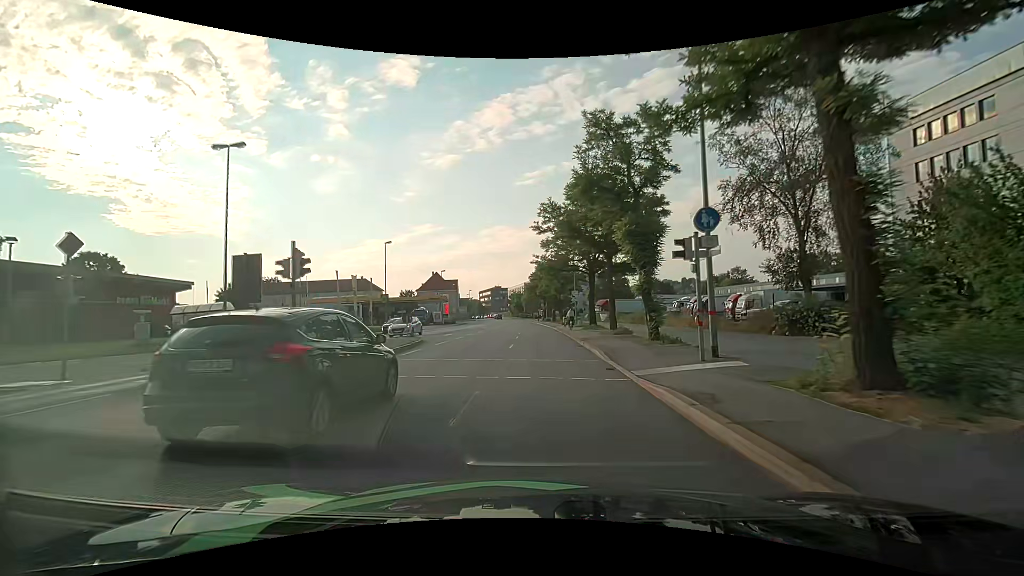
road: primary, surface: asphalt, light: Day
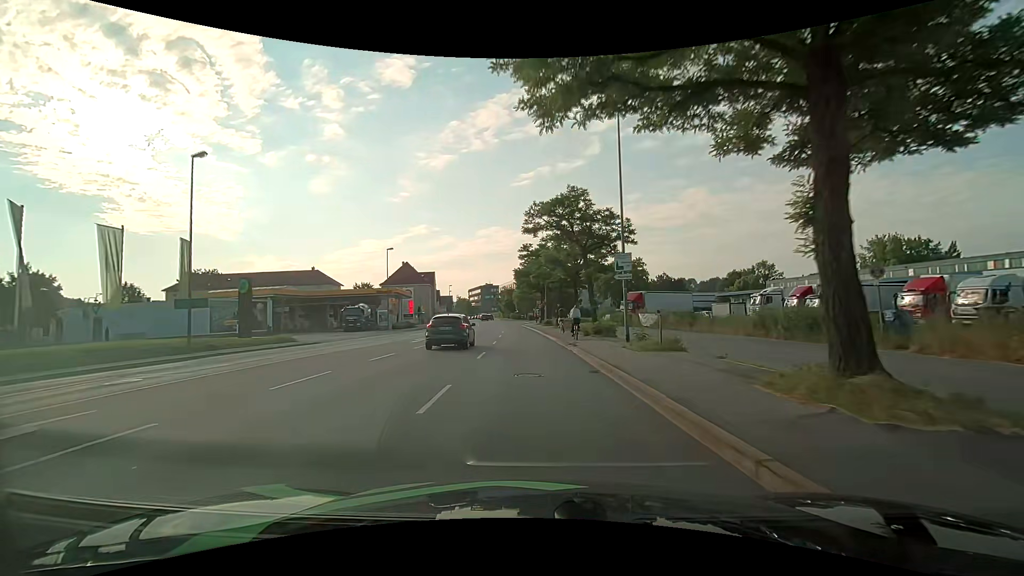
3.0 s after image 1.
(+0.2, +31.9) m; +1°
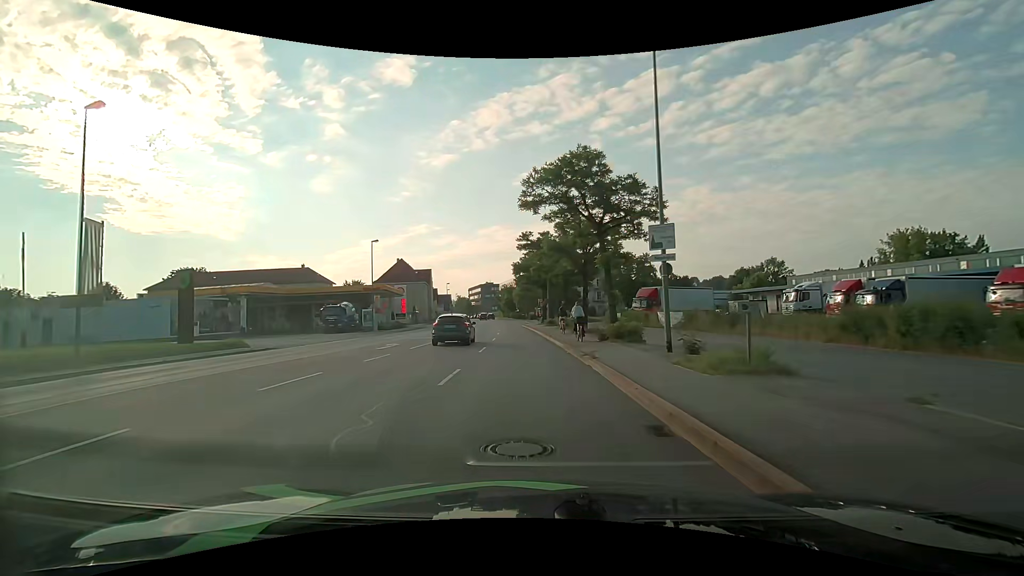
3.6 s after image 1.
(0.0, +6.3) m; -1°
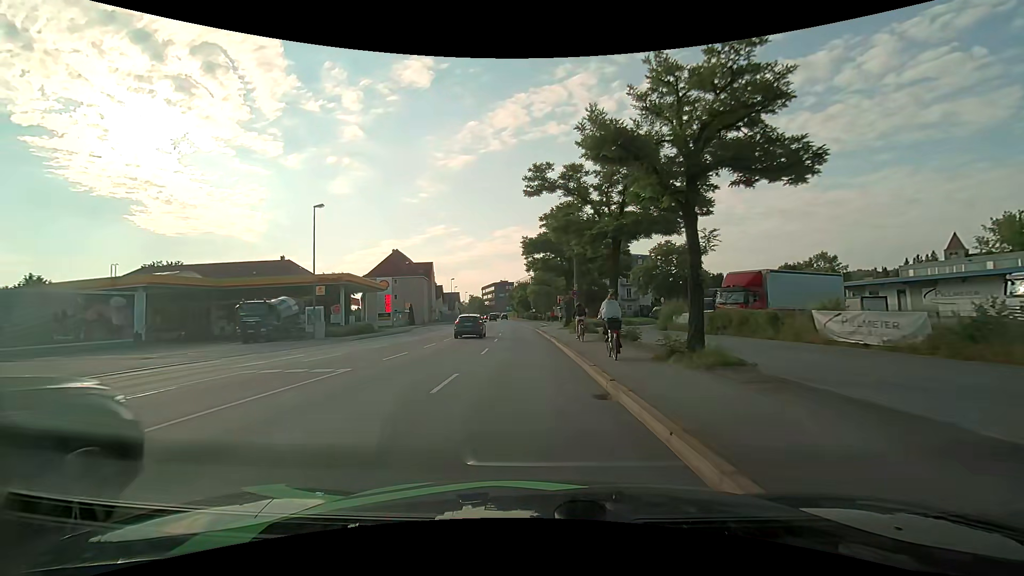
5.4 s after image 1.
(0.0, +18.9) m; -1°
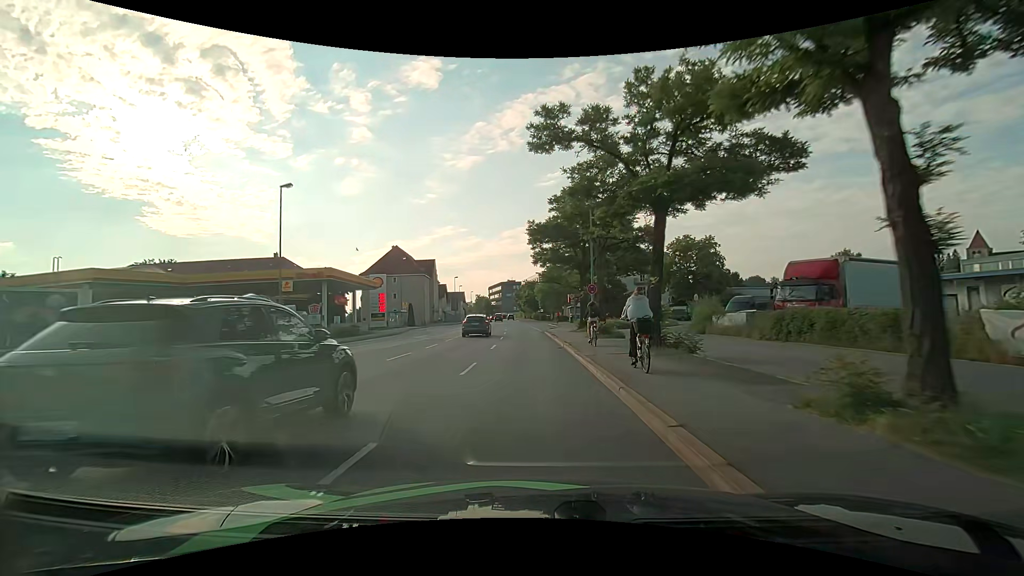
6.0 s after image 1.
(0.0, +6.4) m; -1°
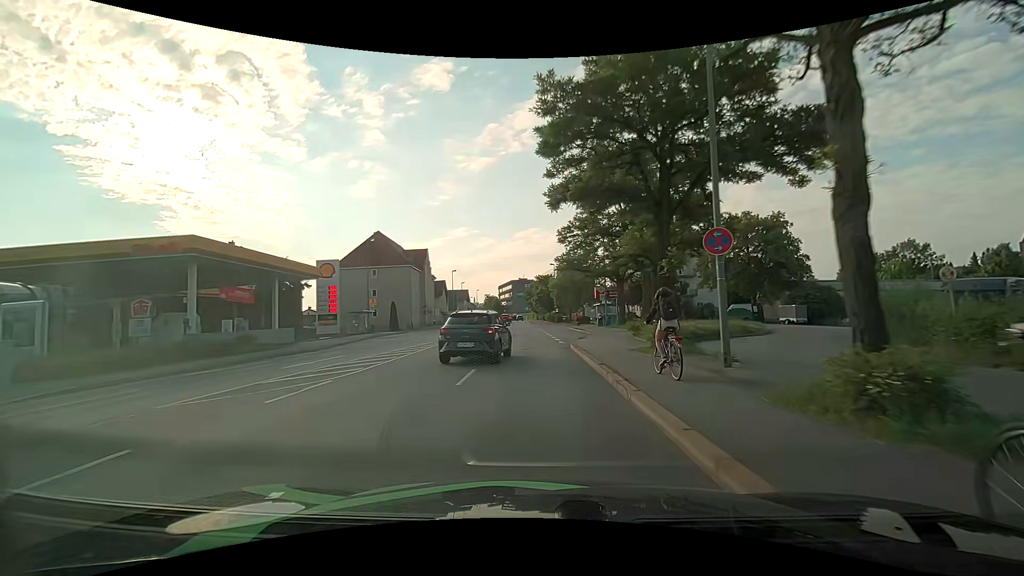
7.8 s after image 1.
(-0.3, +19.4) m; -2°
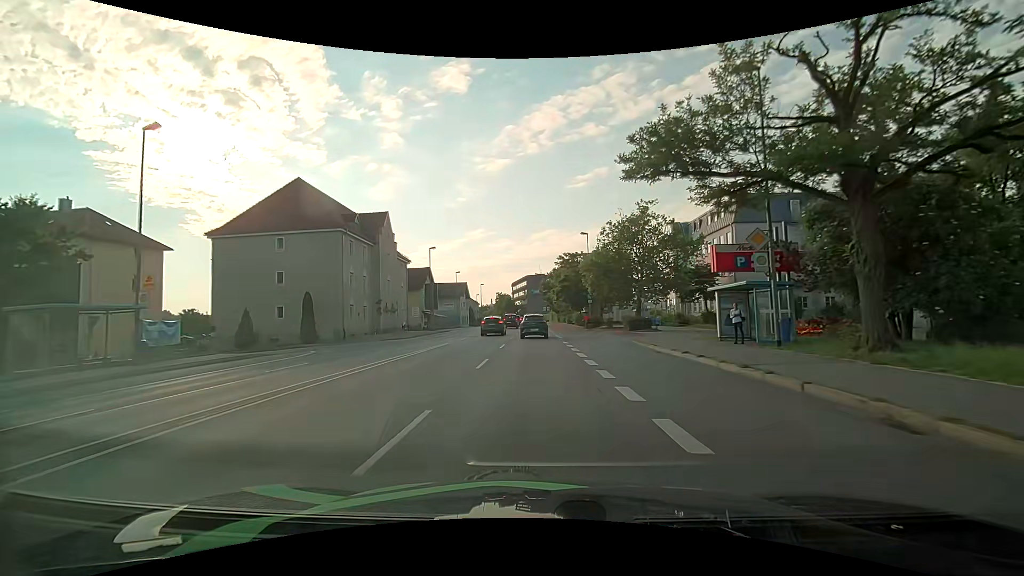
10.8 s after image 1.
(-0.4, +32.9) m; -2°
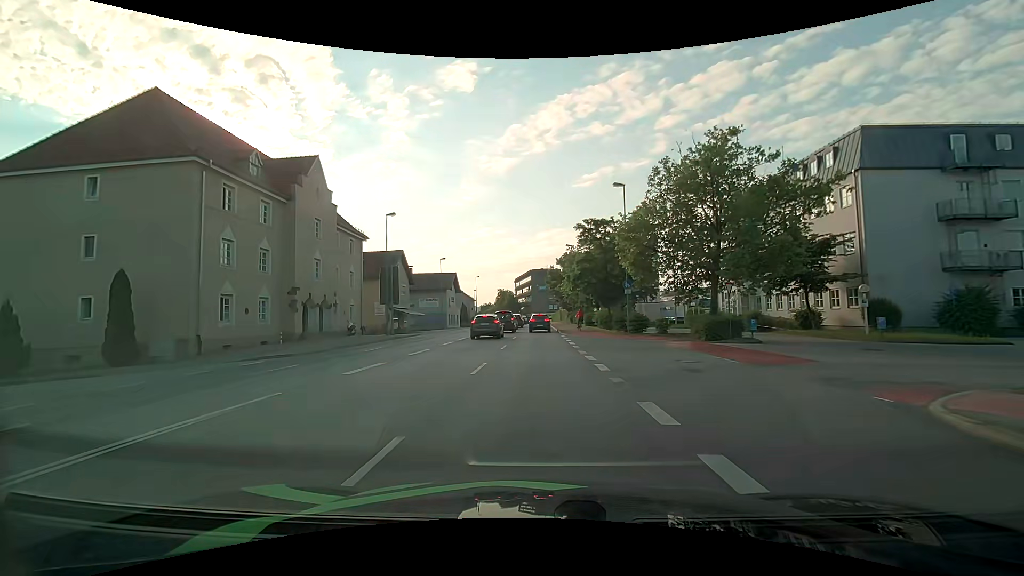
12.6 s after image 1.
(-0.2, +19.7) m; -1°
(0, +10) (0, +20) (0, +30) (0, +40) (0, +50) (0, +60) (0, +70) (0, +80) (0, +90) (0, +100) m
